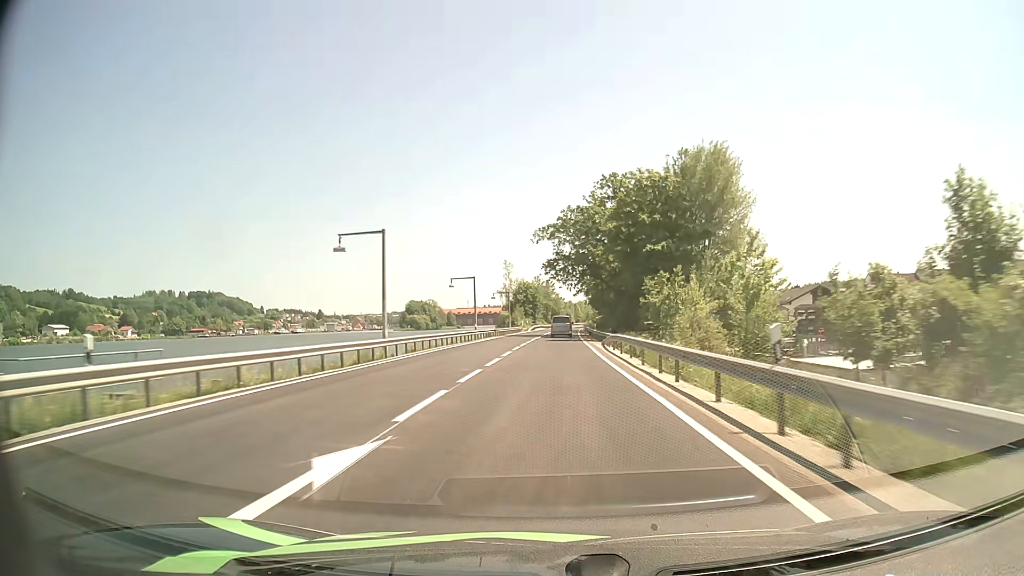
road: primary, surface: asphalt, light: Day
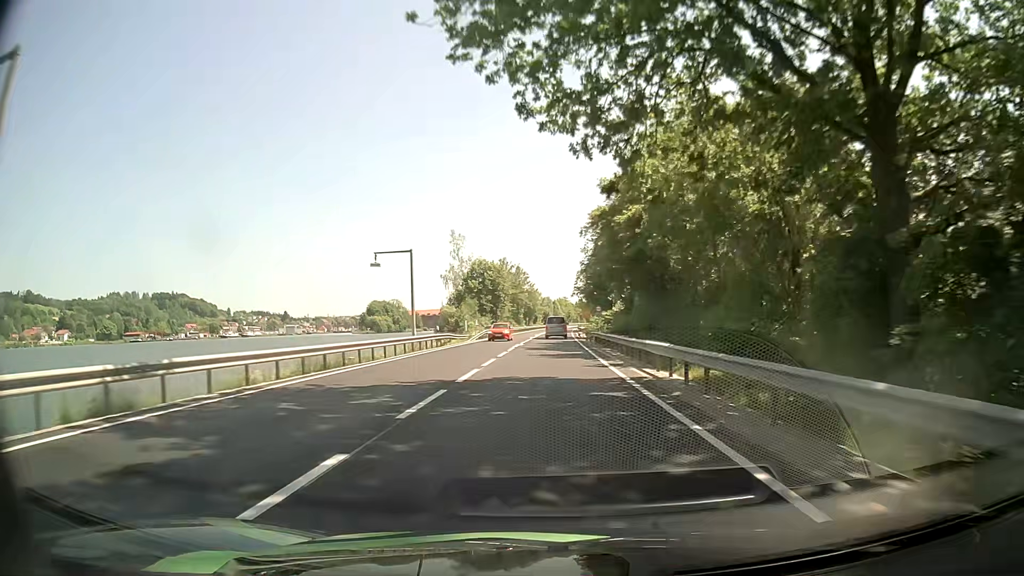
(+0.9, +61.1) m; +2°
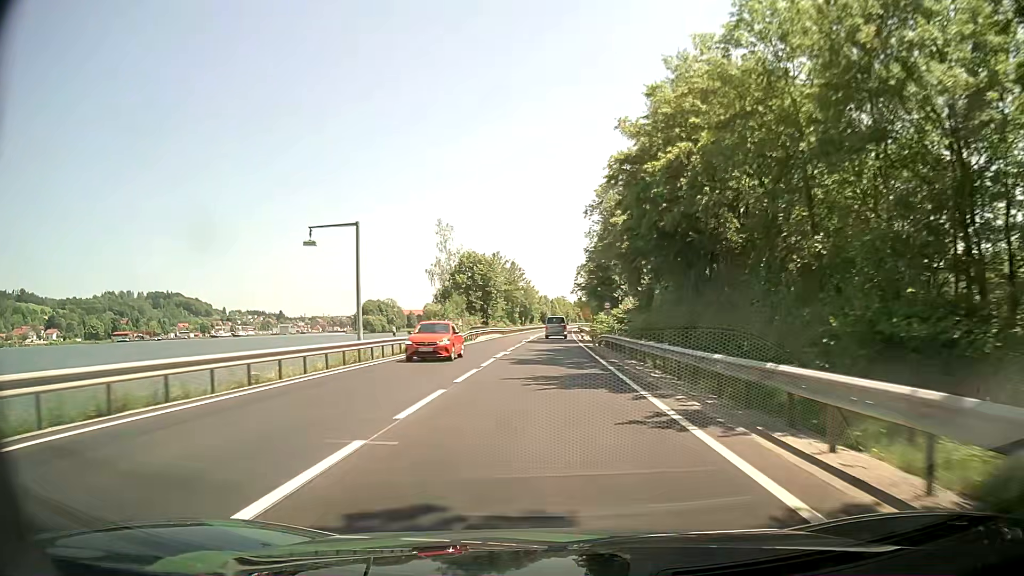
(0.0, +12.0) m; 0°
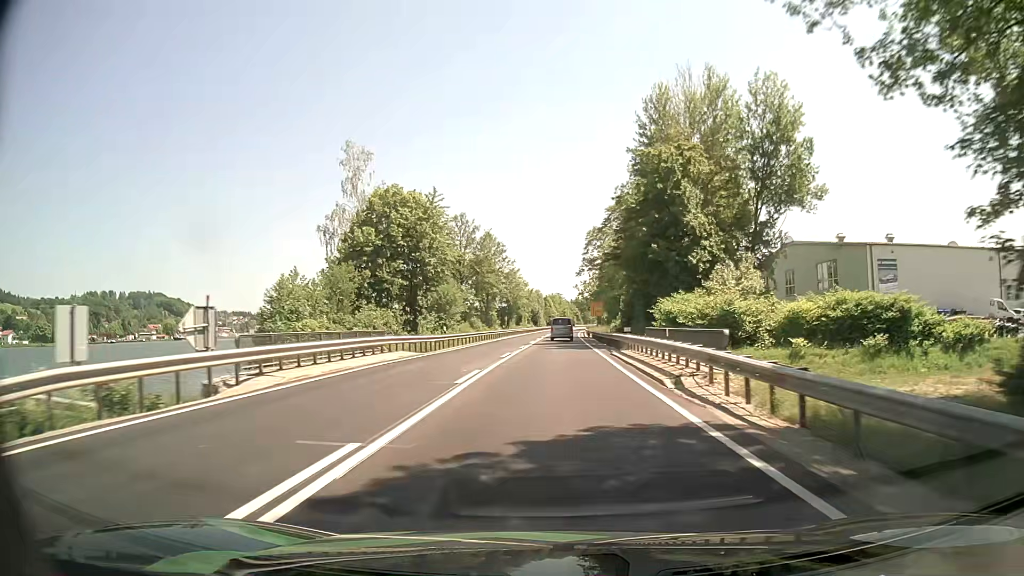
(+0.1, +48.3) m; 0°
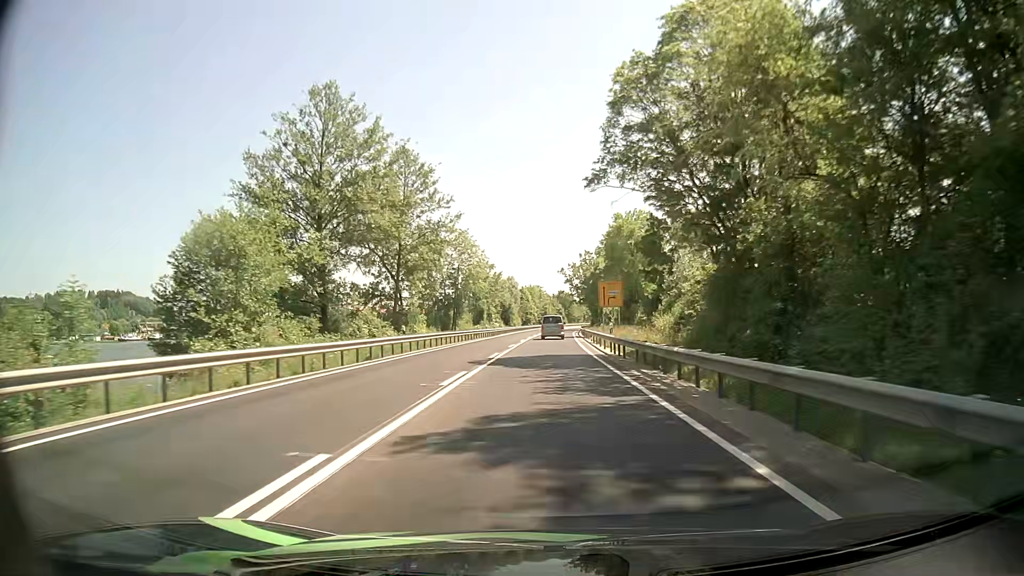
(+0.7, +48.7) m; +2°
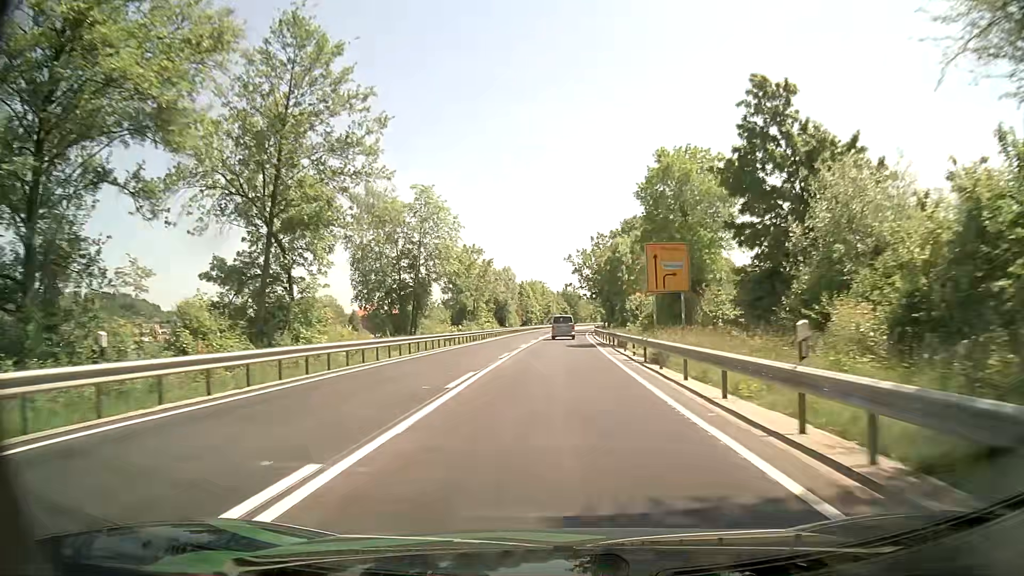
(-0.3, +24.5) m; -1°
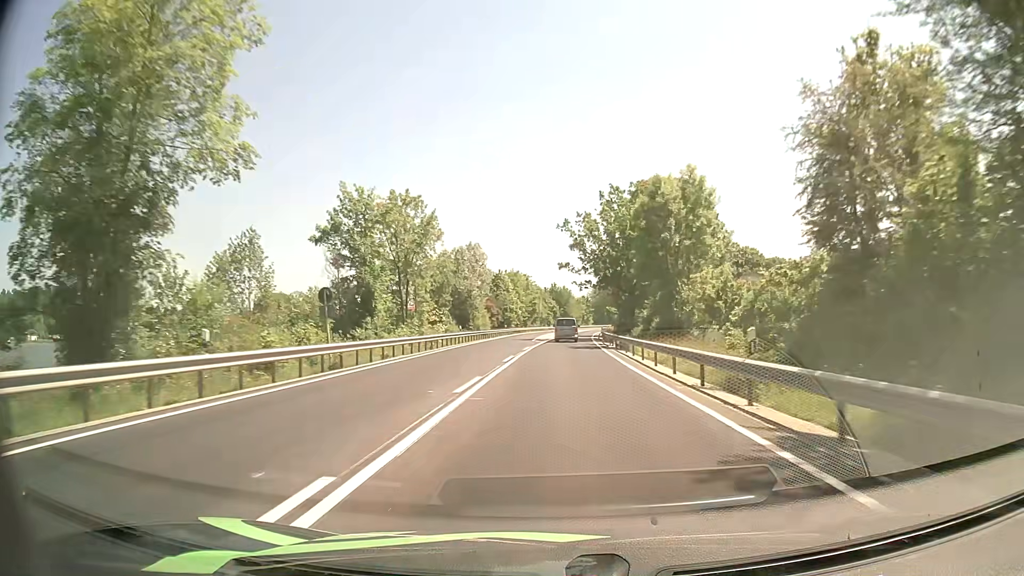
(+0.1, +36.5) m; +1°
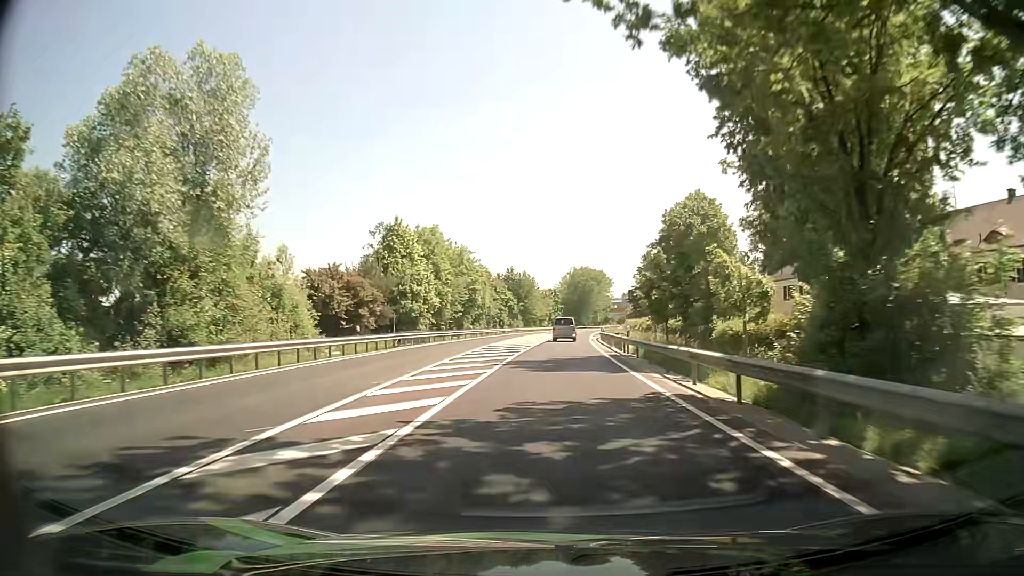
(+1.8, +59.9) m; +3°
(0, +10) (0, +20) (0, +30) (+1, +40) (+1, +50) (+1, +60) (+2, +70) (+3, +80) (+3, +90) (+4, +100) m
